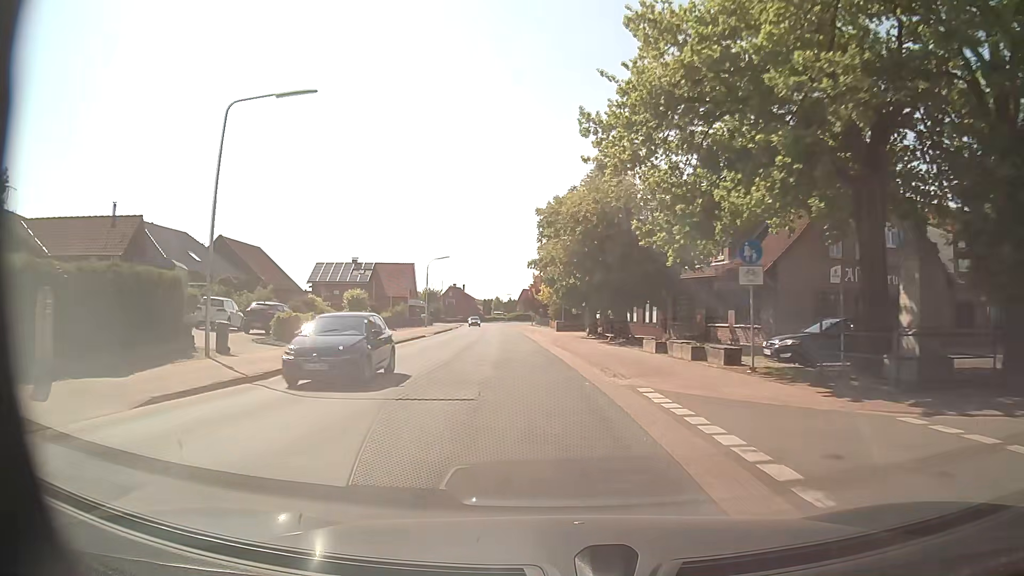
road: secondary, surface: asphalt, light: Day
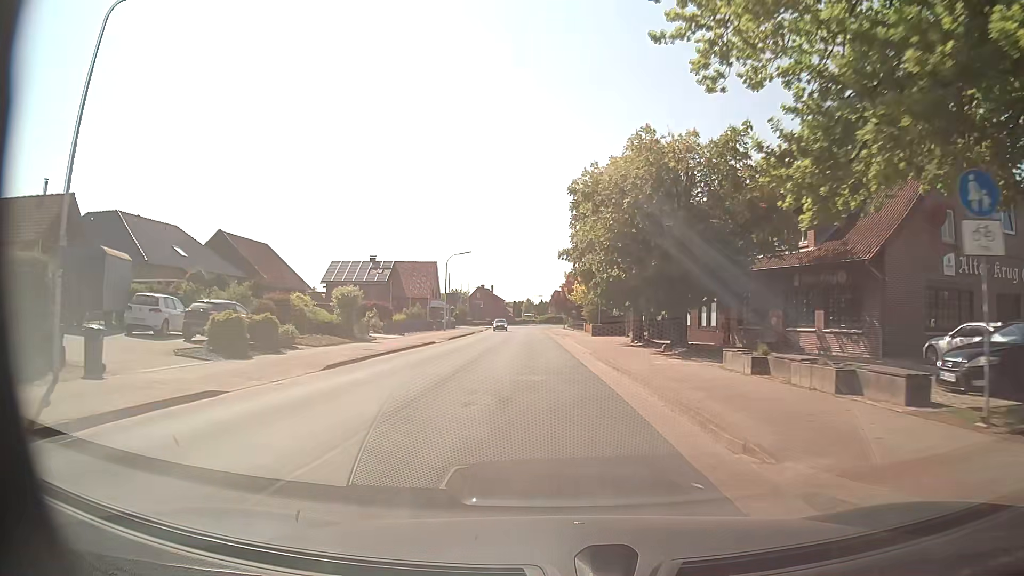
(-0.3, +8.1) m; -3°
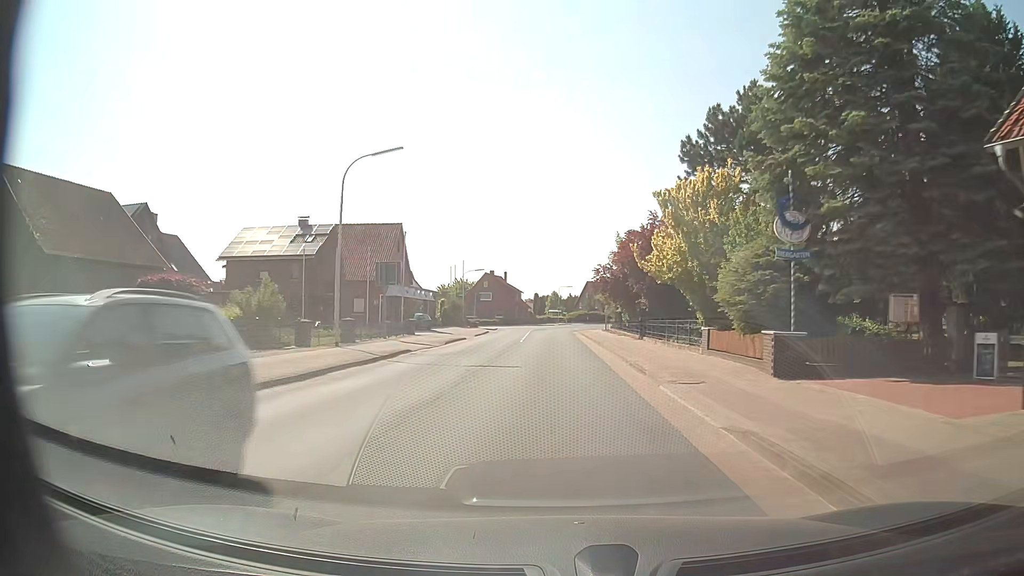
(-1.5, +40.6) m; -2°
(0, +10) (0, +20) (0, +30) (0, +40) (0, +50) (0, +60) (0, +70) (0, +80) (0, +90) (+1, +100) m
